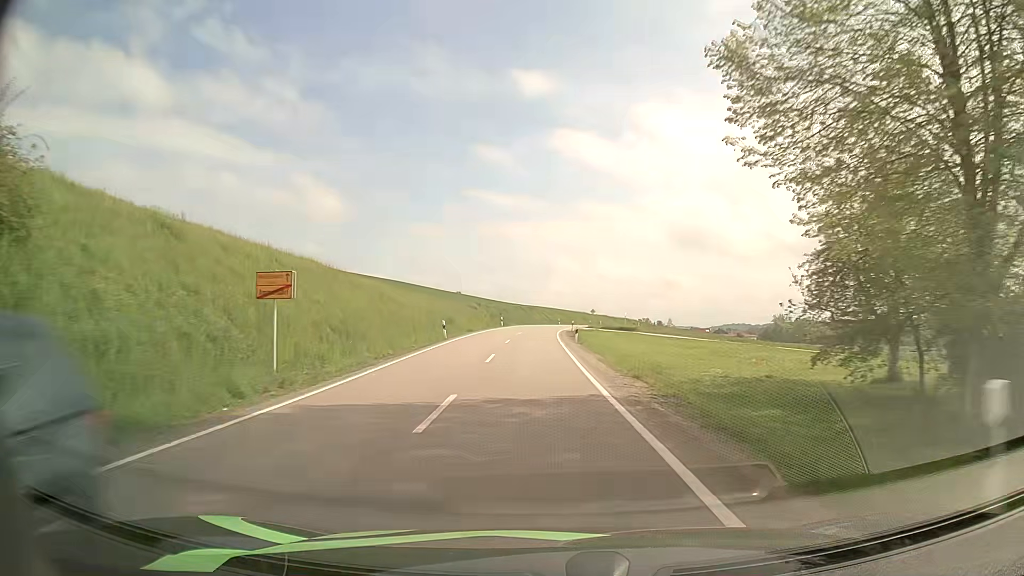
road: secondary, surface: asphalt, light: Day
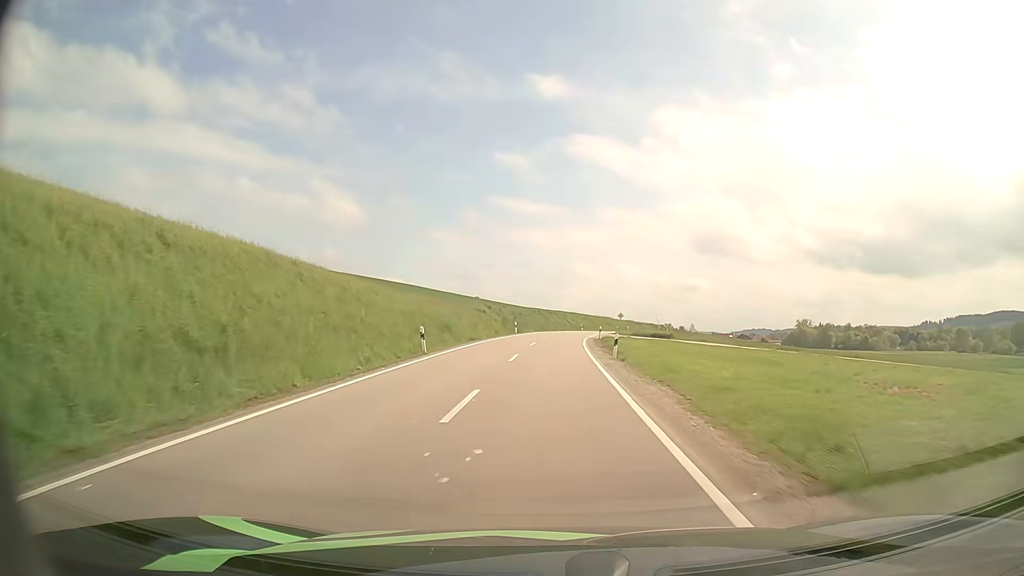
(-0.2, +11.3) m; -2°
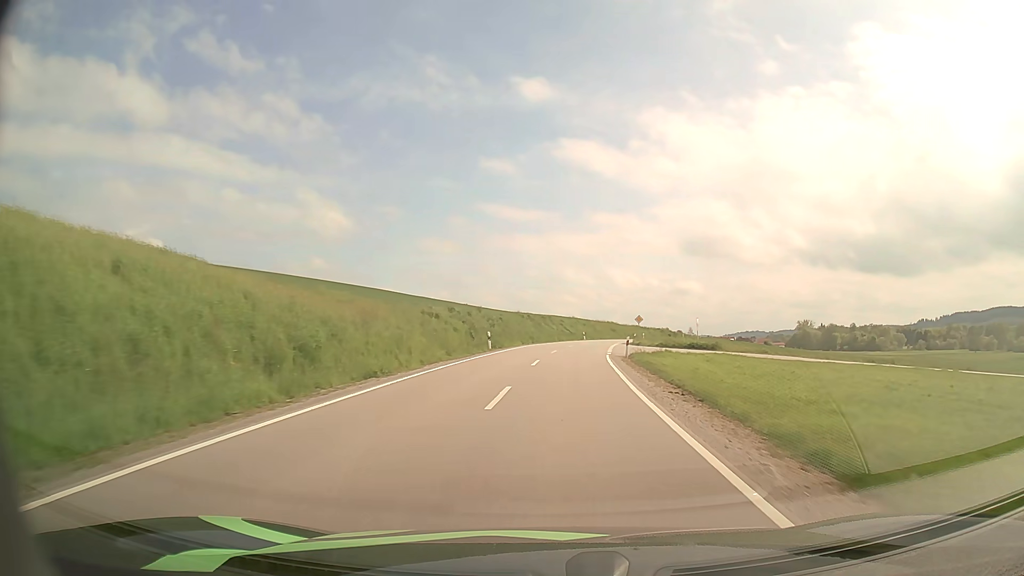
(-0.2, +22.6) m; 0°
(0, +10) (+1, +20) (+1, +30) (+2, +40) (+3, +50) (+5, +60) (+6, +70) (+9, +79) (+11, +89) (+14, +99) m
